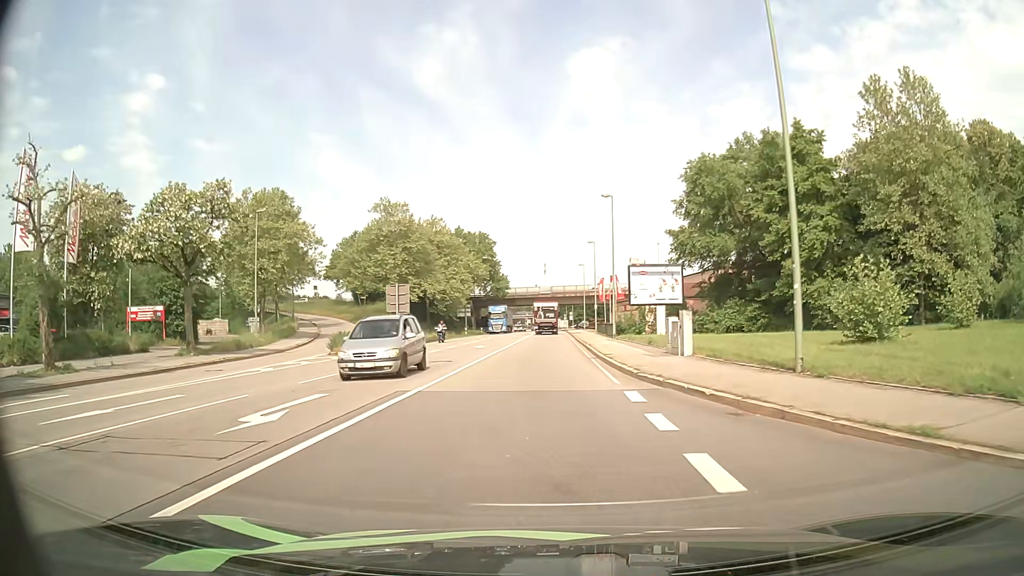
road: primary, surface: asphalt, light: Day
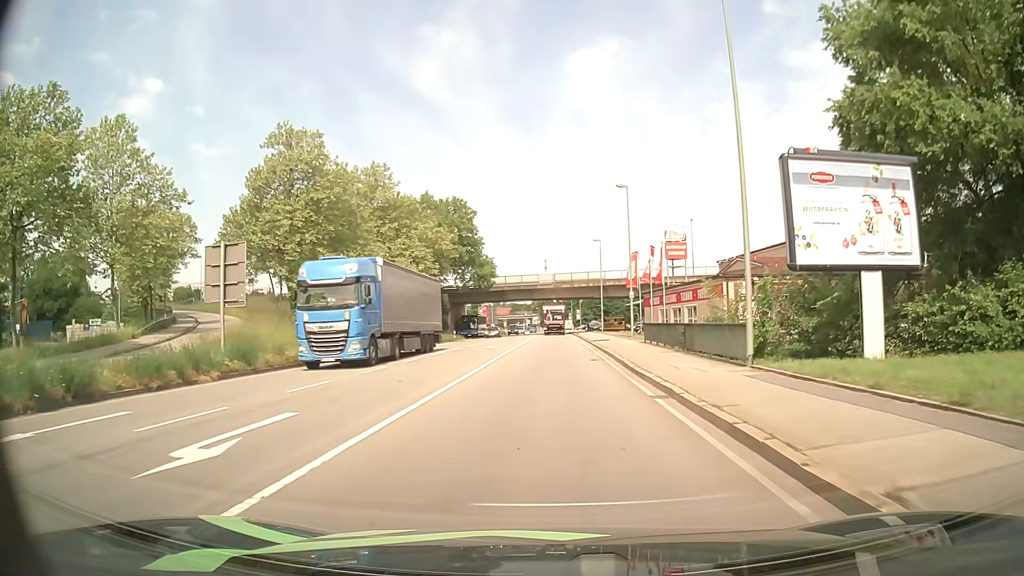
(0.0, +32.0) m; 0°
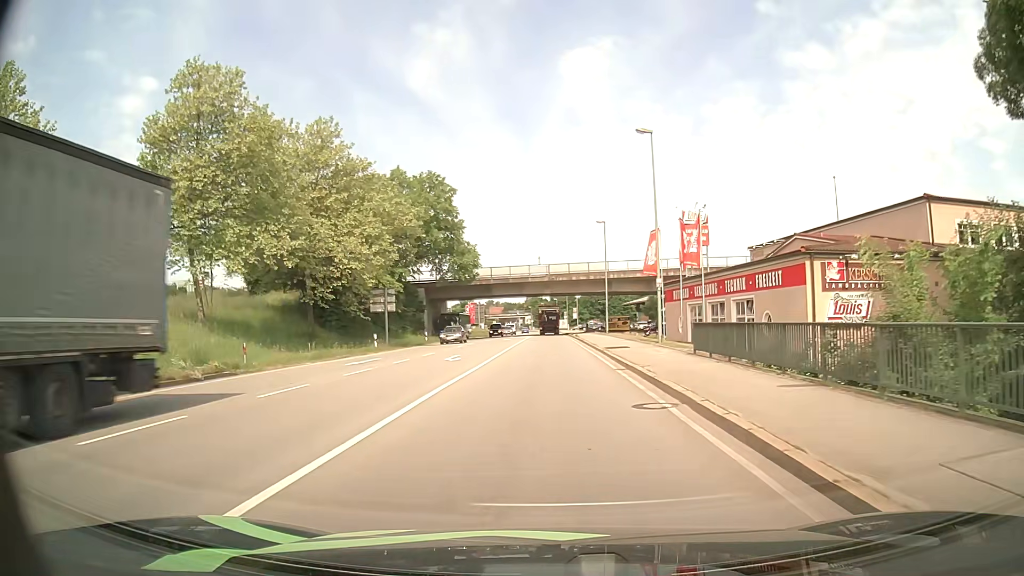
(0.0, +13.5) m; 0°
